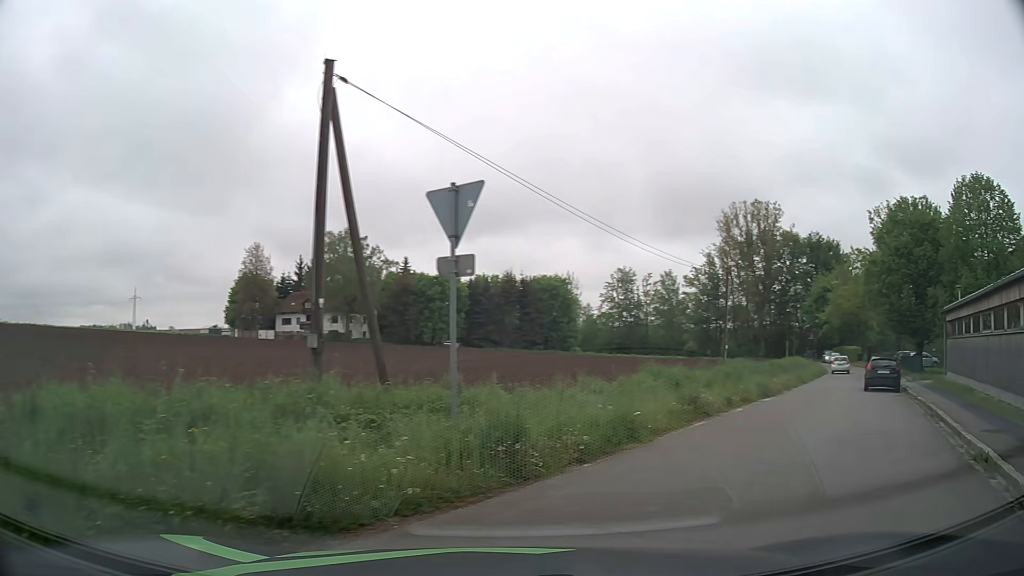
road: tertiary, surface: asphalt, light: Day
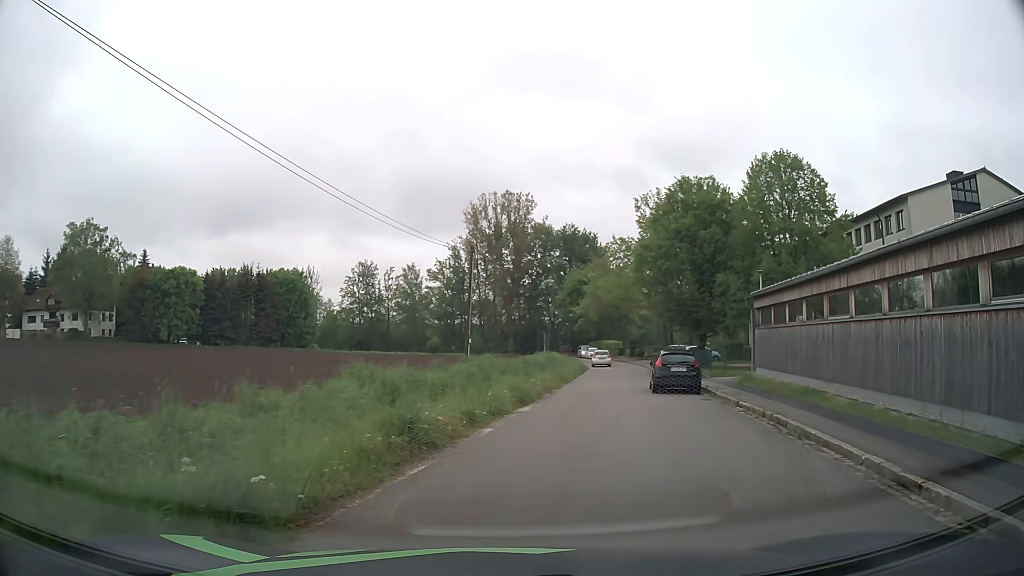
(+1.5, +5.9) m; +23°
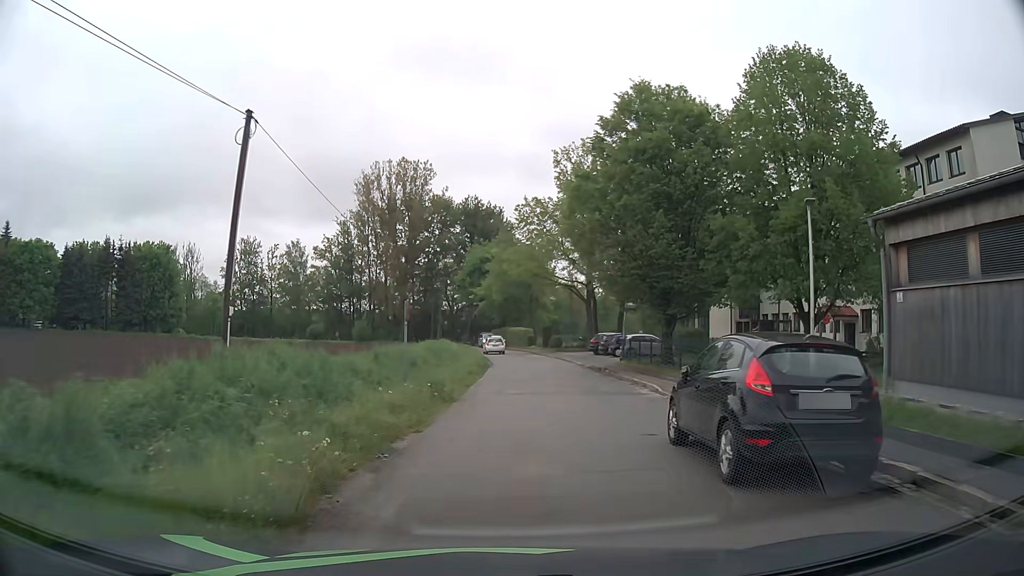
(+1.8, +16.6) m; +8°
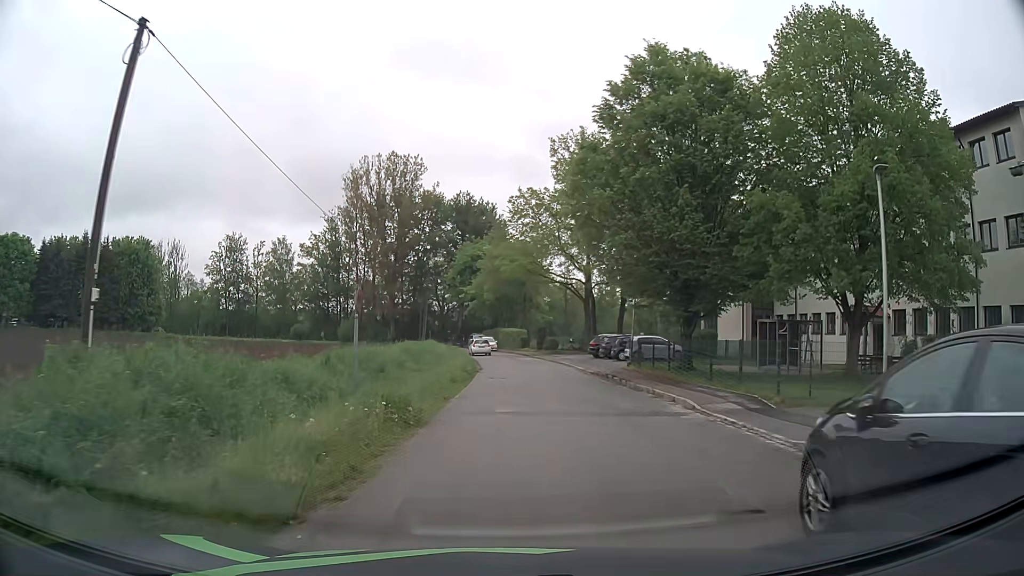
(0.0, +4.6) m; +1°
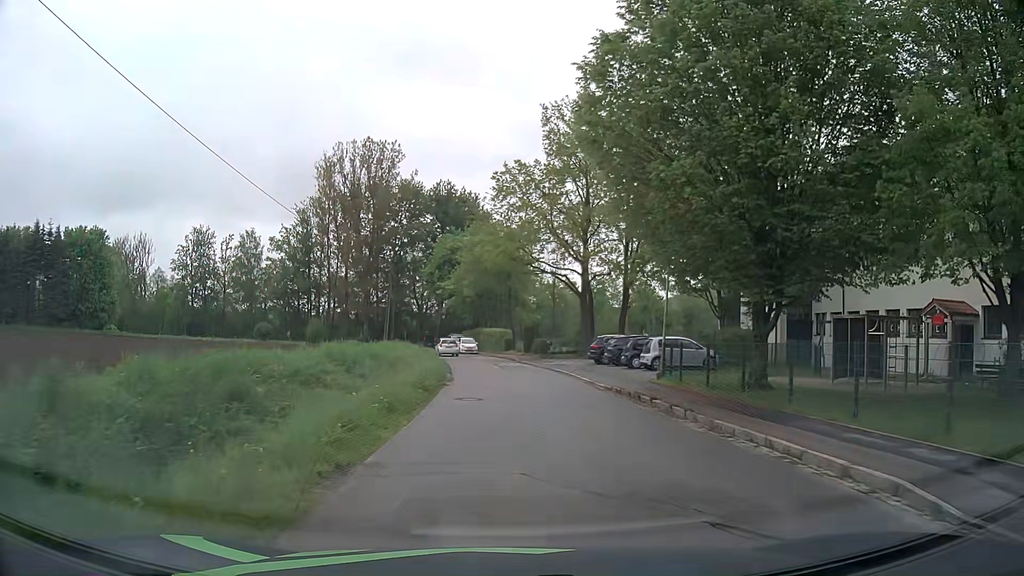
(+0.1, +9.4) m; +1°
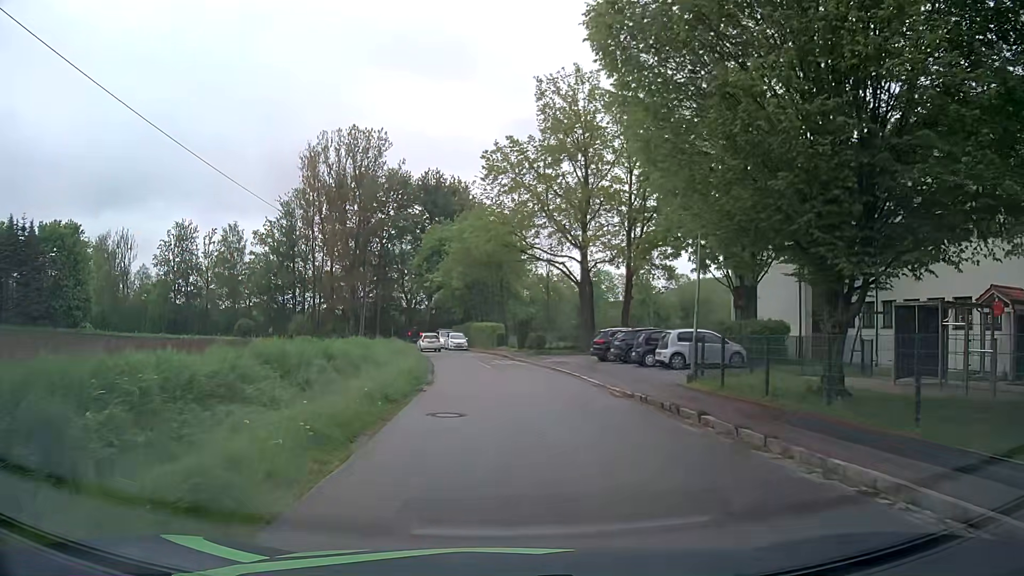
(0.0, +4.7) m; +1°
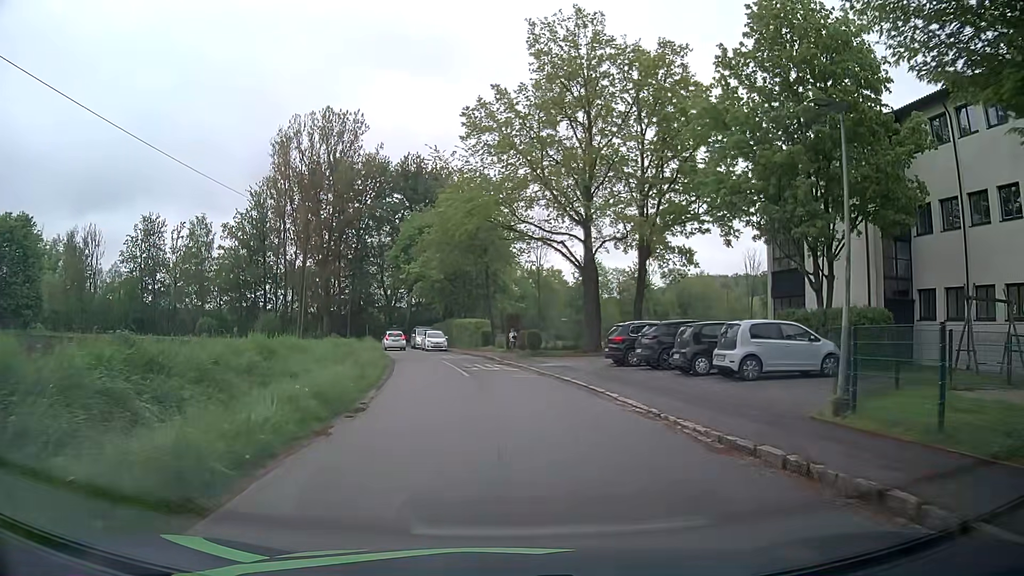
(0.0, +8.9) m; +1°
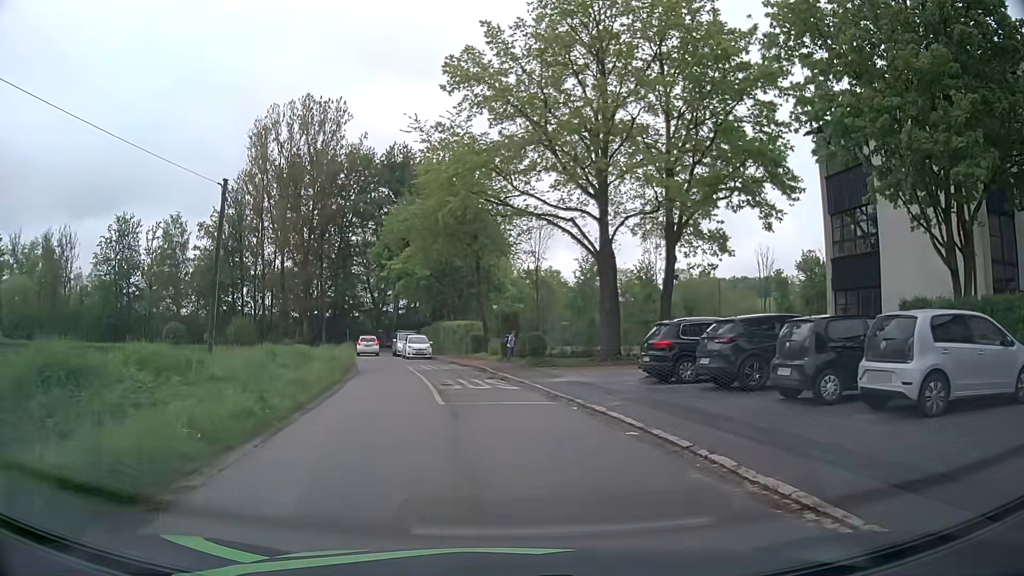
(-0.1, +7.9) m; 0°
